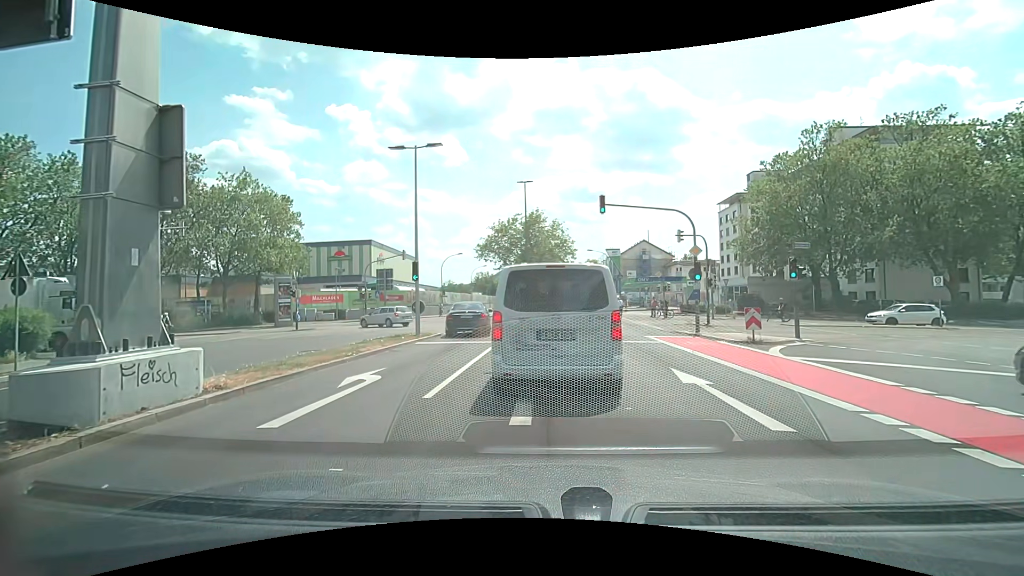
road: secondary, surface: asphalt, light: Day
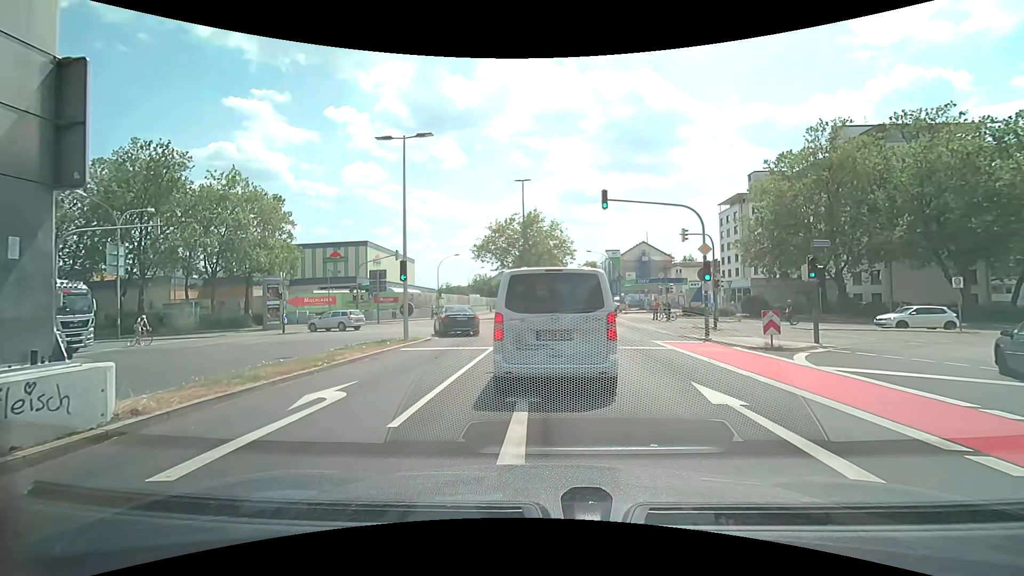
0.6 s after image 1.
(0.0, +1.5) m; 0°
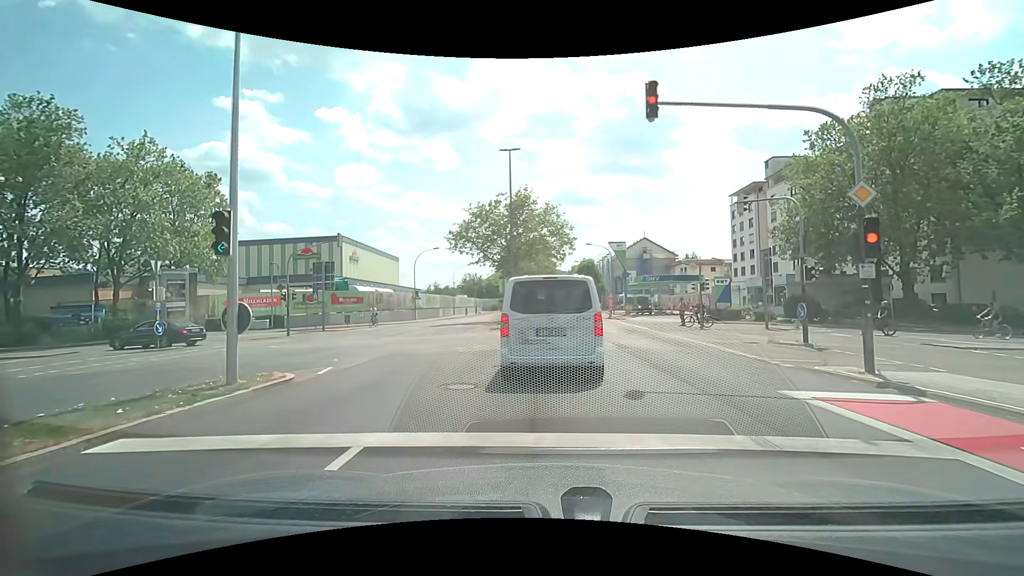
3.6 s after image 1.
(+0.1, +10.9) m; 0°
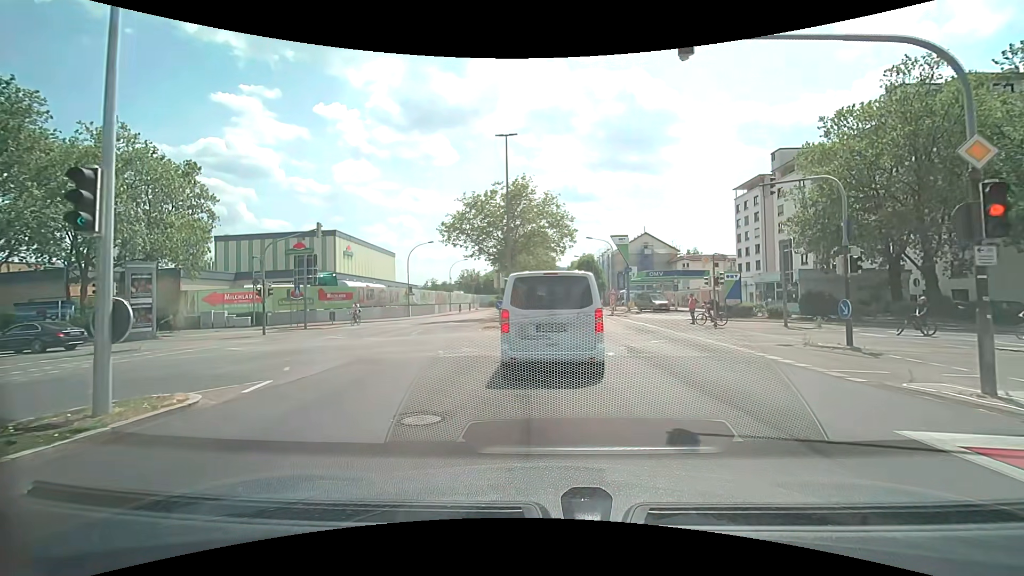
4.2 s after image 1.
(0.0, +2.6) m; 0°
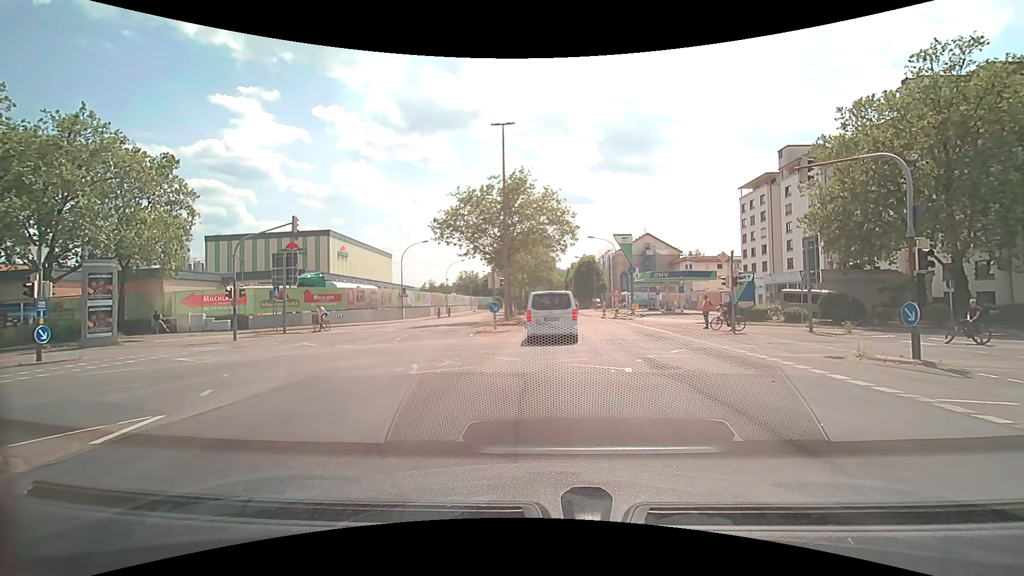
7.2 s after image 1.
(0.0, +2.5) m; 0°
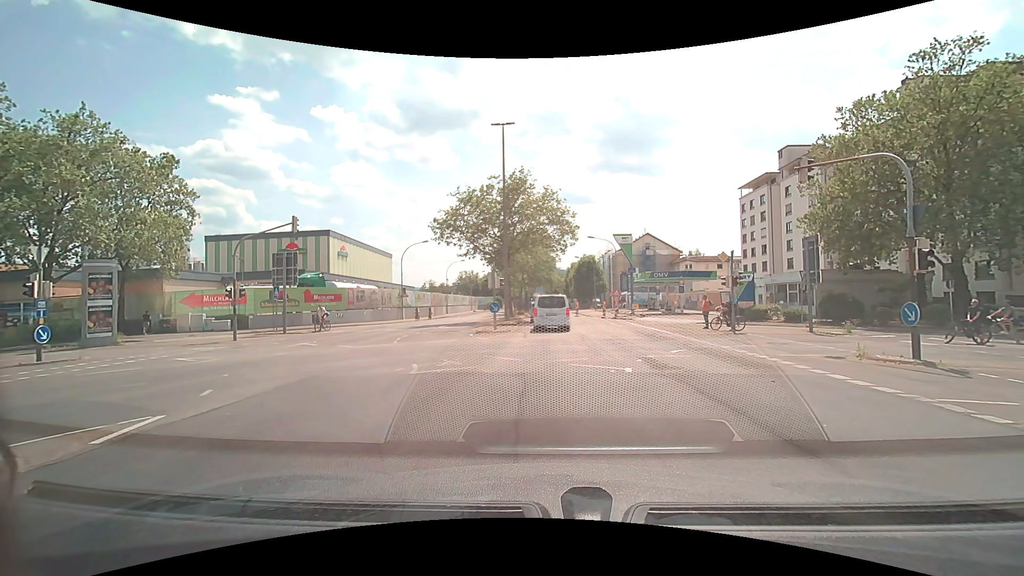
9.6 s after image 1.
(0.0, 0.0) m; 0°
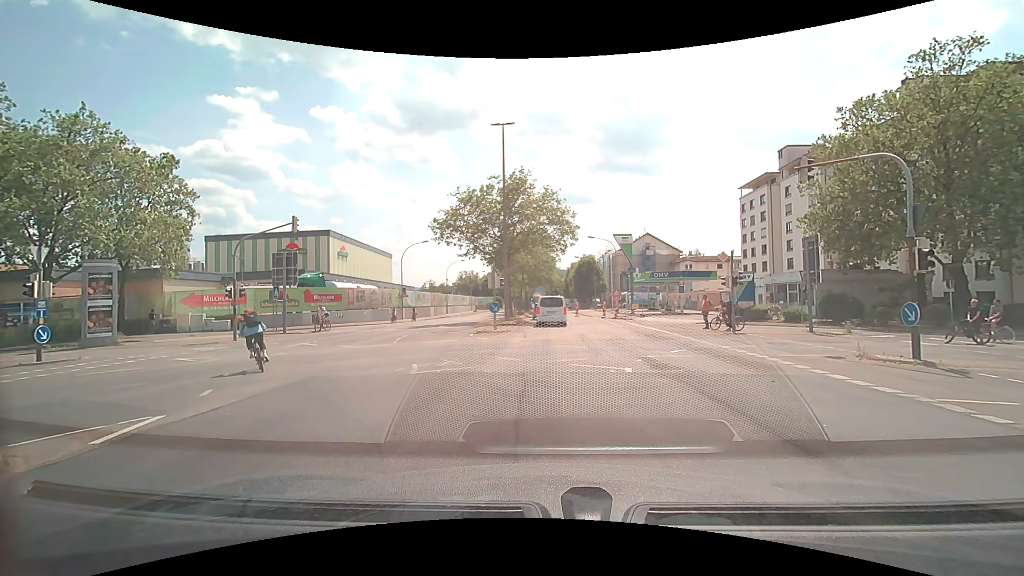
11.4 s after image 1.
(0.0, 0.0) m; 0°
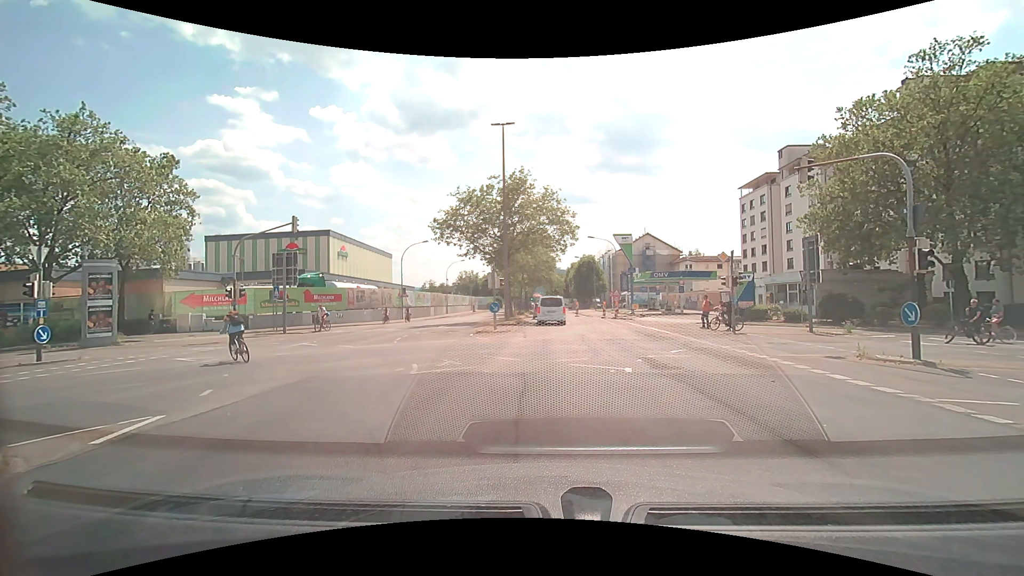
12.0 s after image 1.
(0.0, 0.0) m; 0°
(0, +10) (0, +20) (0, +30) (0, +40) (+1, +50) (+1, +60) (+1, +70) (+1, +80) (+1, +90) (+1, +100) m
